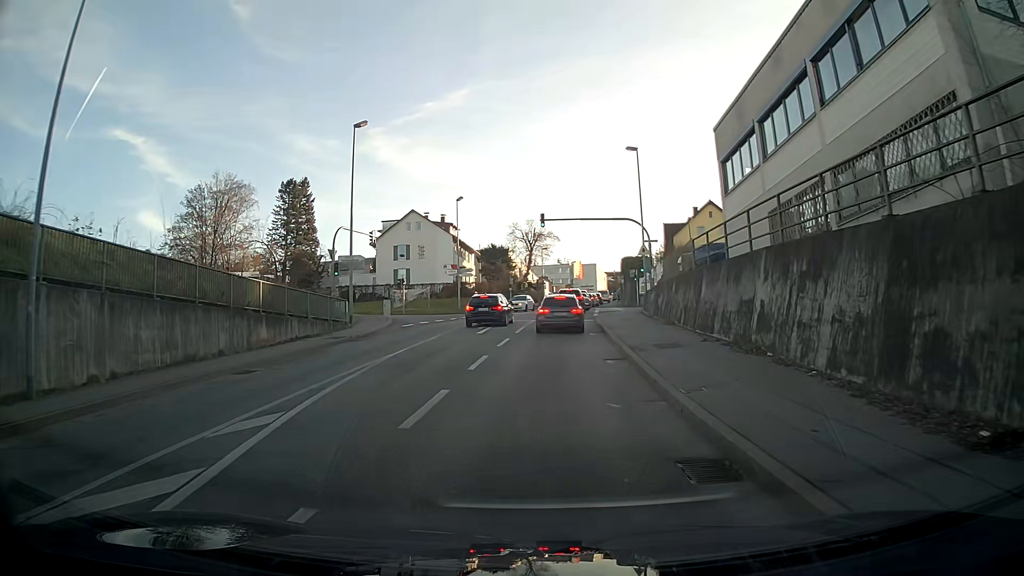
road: tertiary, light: Day
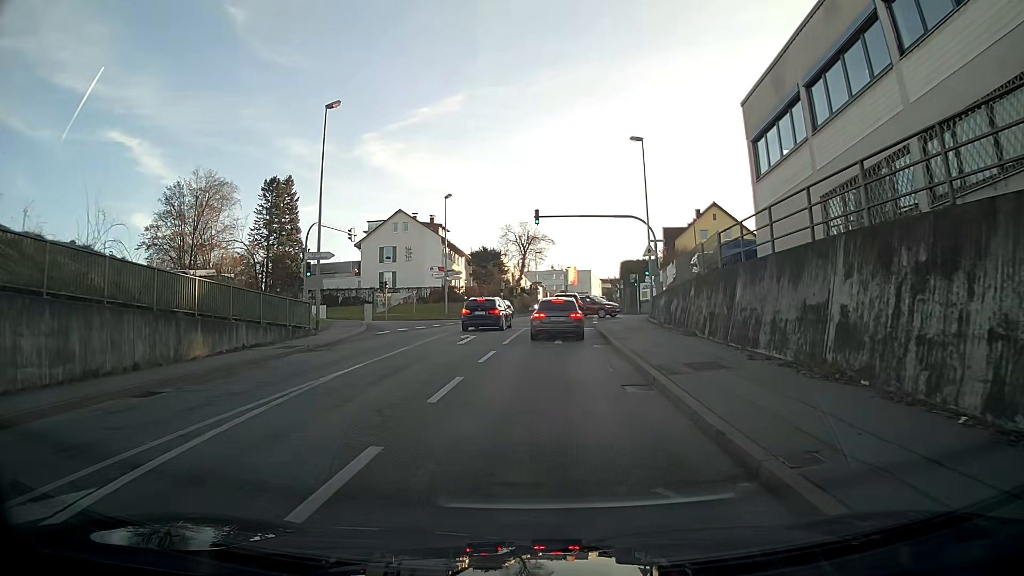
(0.0, +4.1) m; 0°
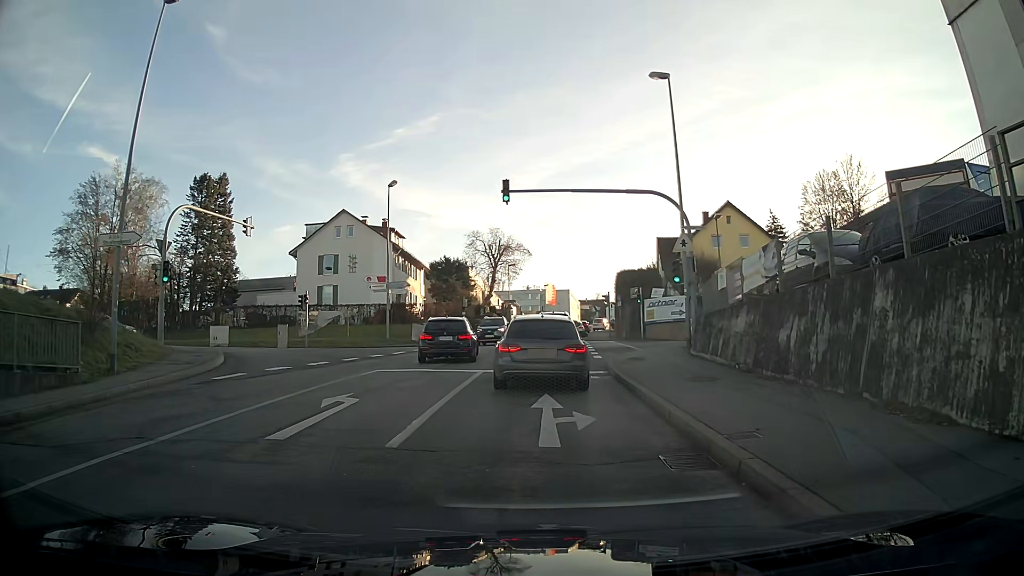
(+0.2, +13.6) m; +2°
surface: asphalt
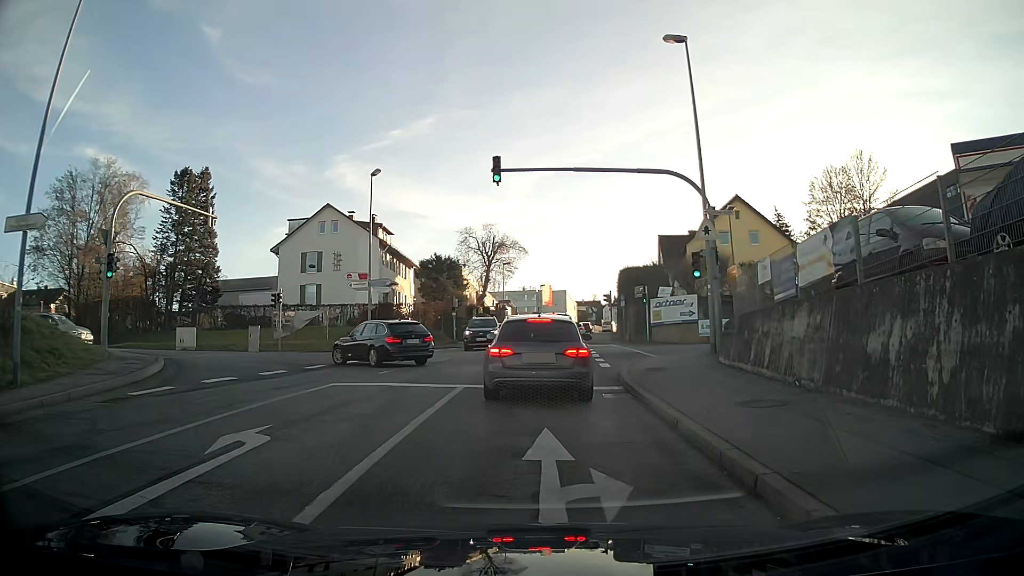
(0.0, +3.7) m; 0°
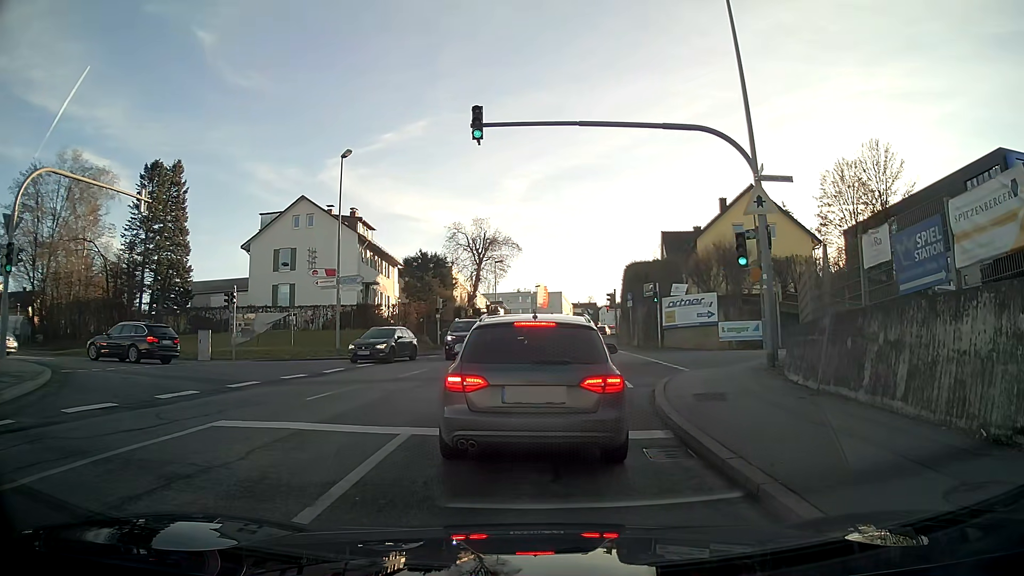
(+0.1, +5.2) m; +2°
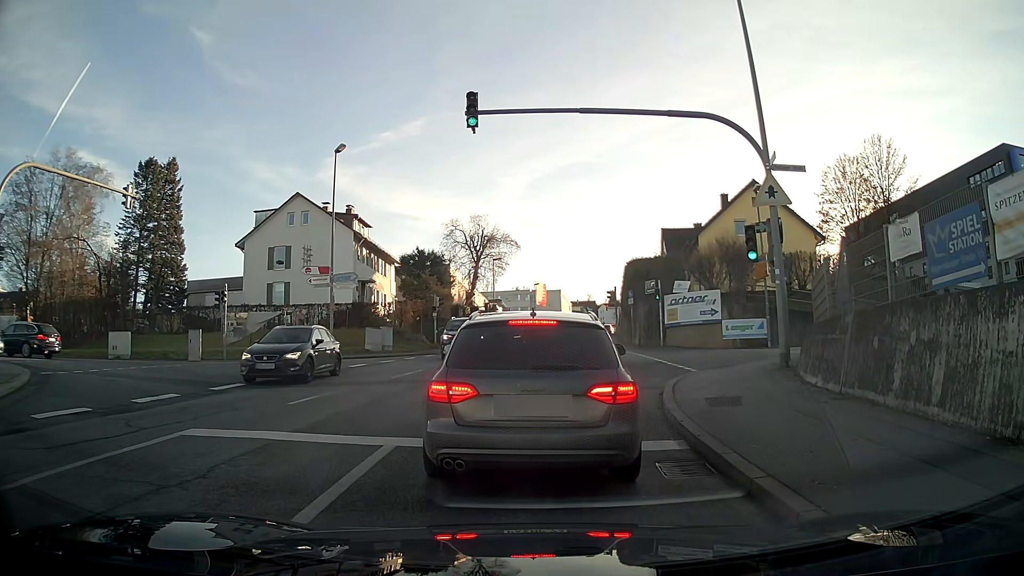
(0.0, +0.8) m; 0°
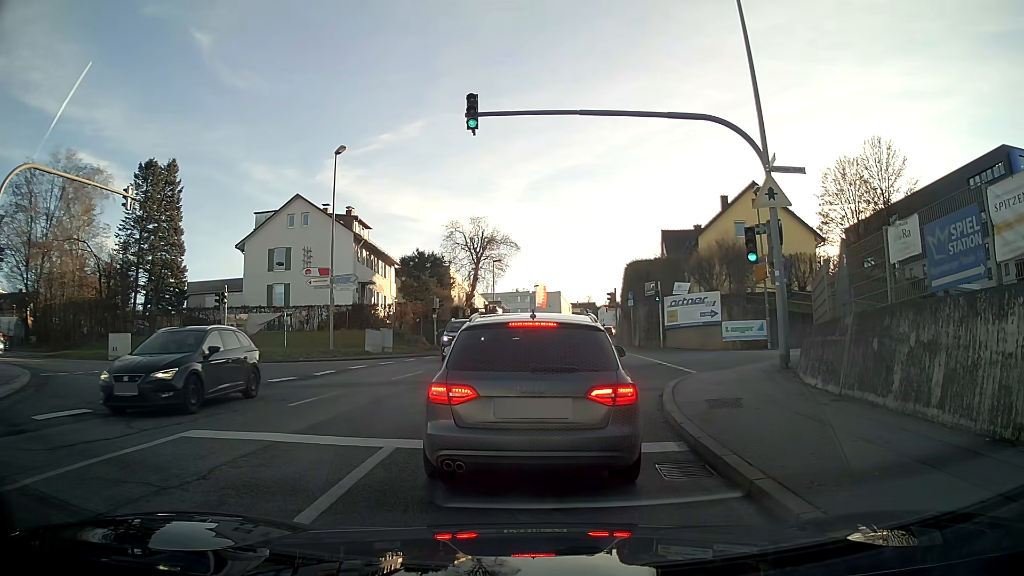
(0.0, 0.0) m; 0°
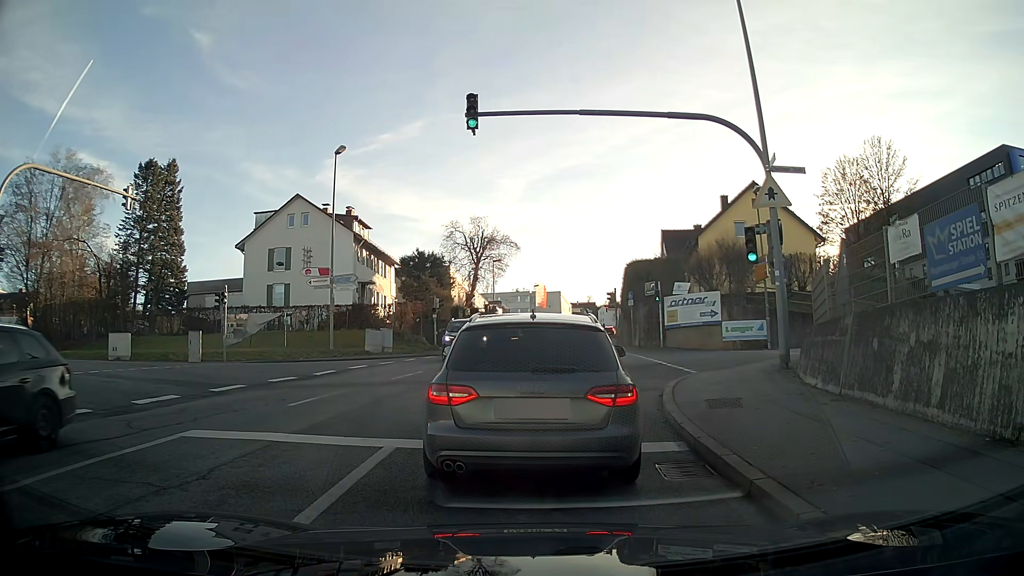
(0.0, 0.0) m; 0°
(0, +10) (0, +20) (0, +30) (+1, +40) (+2, +50) (+2, +60) (+3, +70) (+4, +80) (+5, +90) (+6, +100) m
